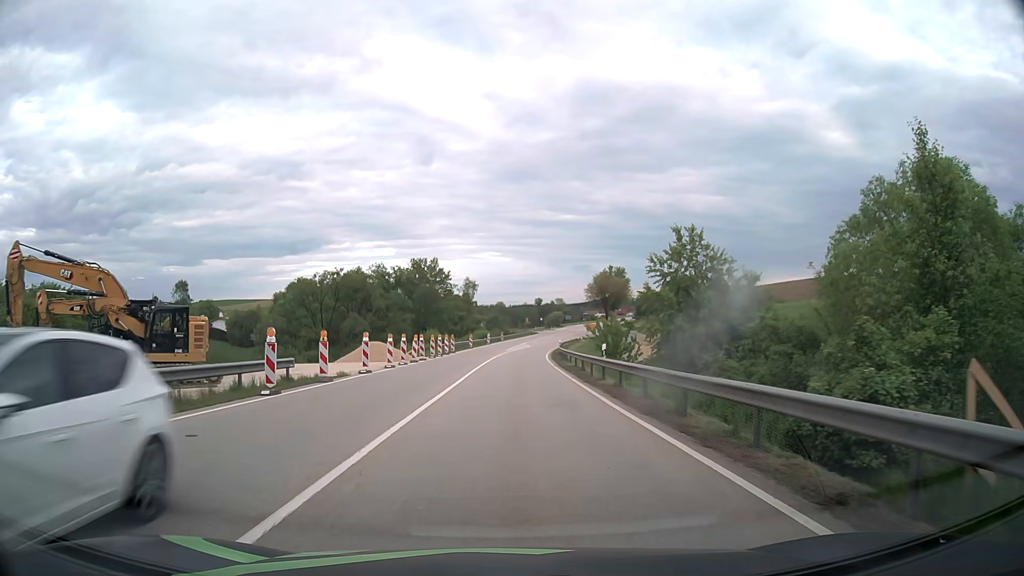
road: primary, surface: asphalt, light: Day
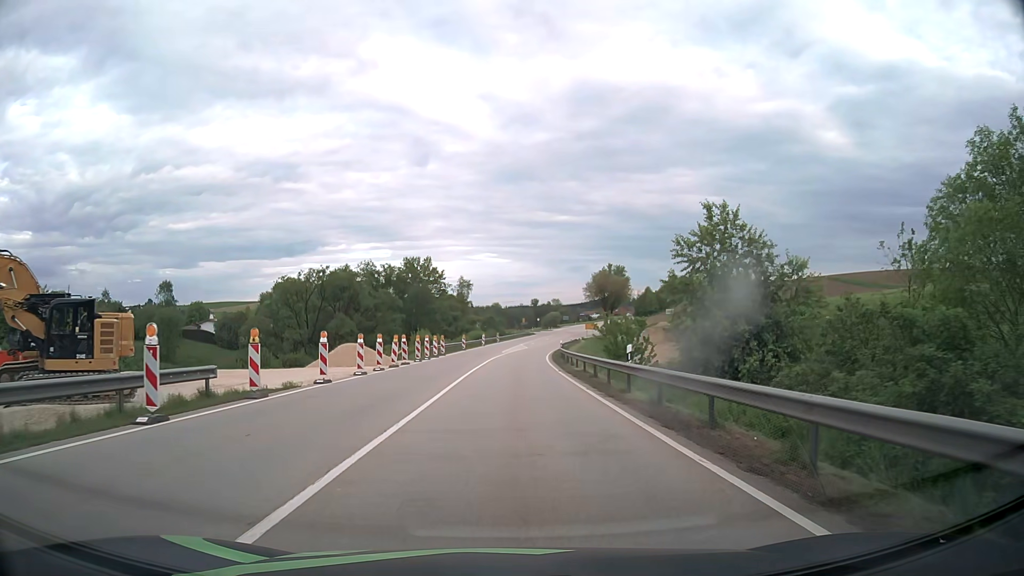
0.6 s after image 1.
(0.0, +6.0) m; +1°
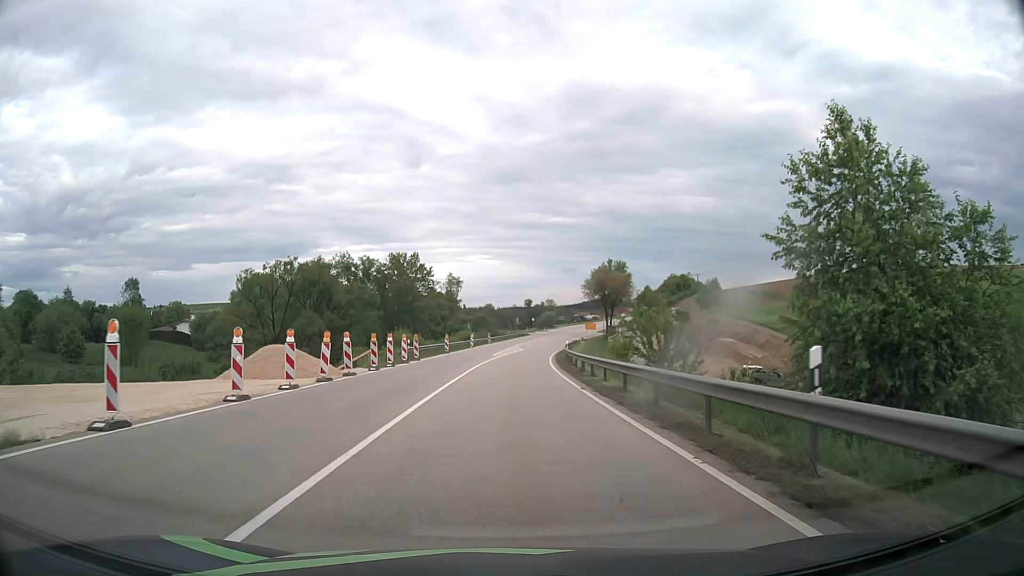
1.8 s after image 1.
(0.0, +12.3) m; 0°
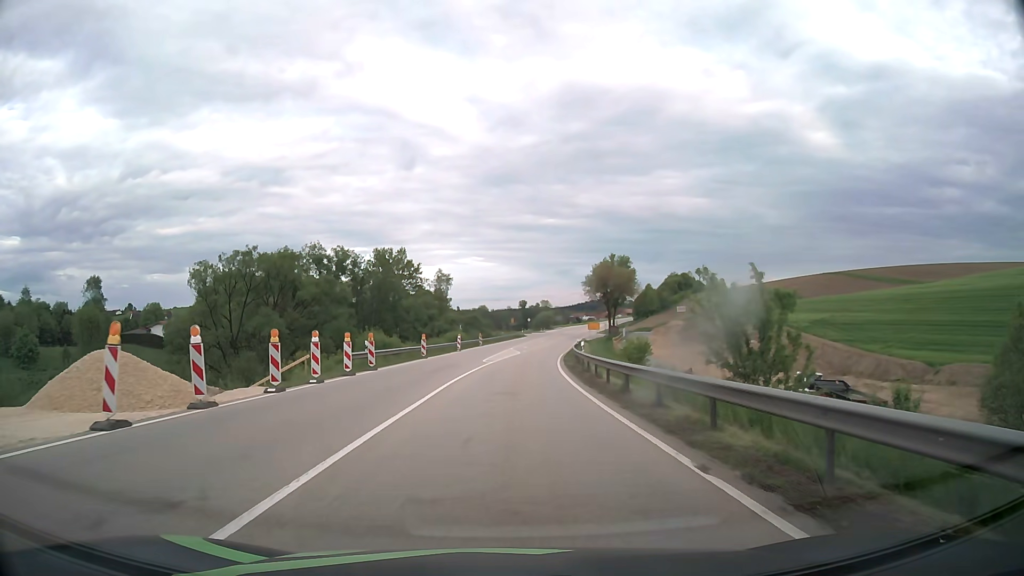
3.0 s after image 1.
(+0.1, +12.8) m; +1°
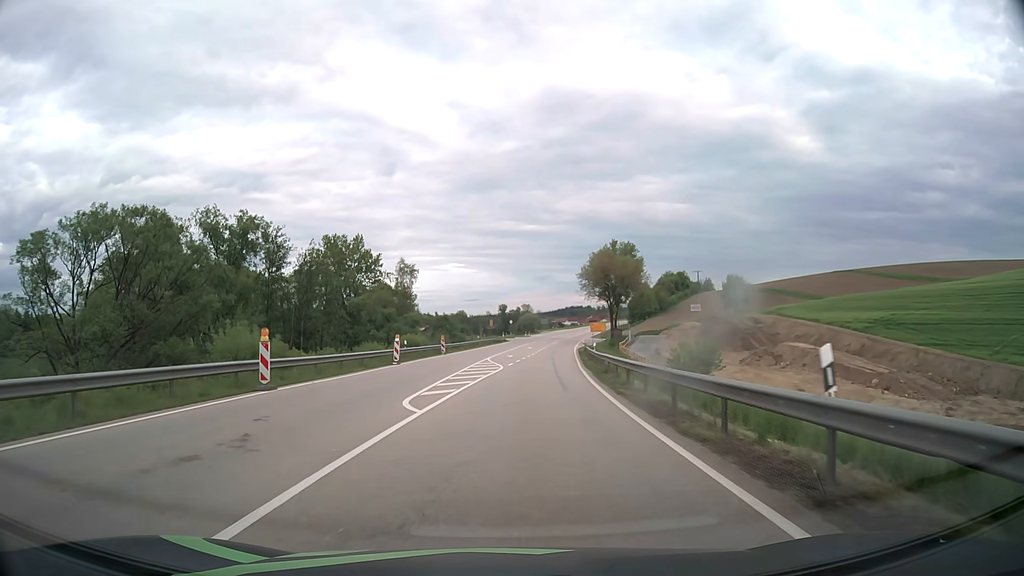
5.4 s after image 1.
(+0.4, +28.3) m; +1°
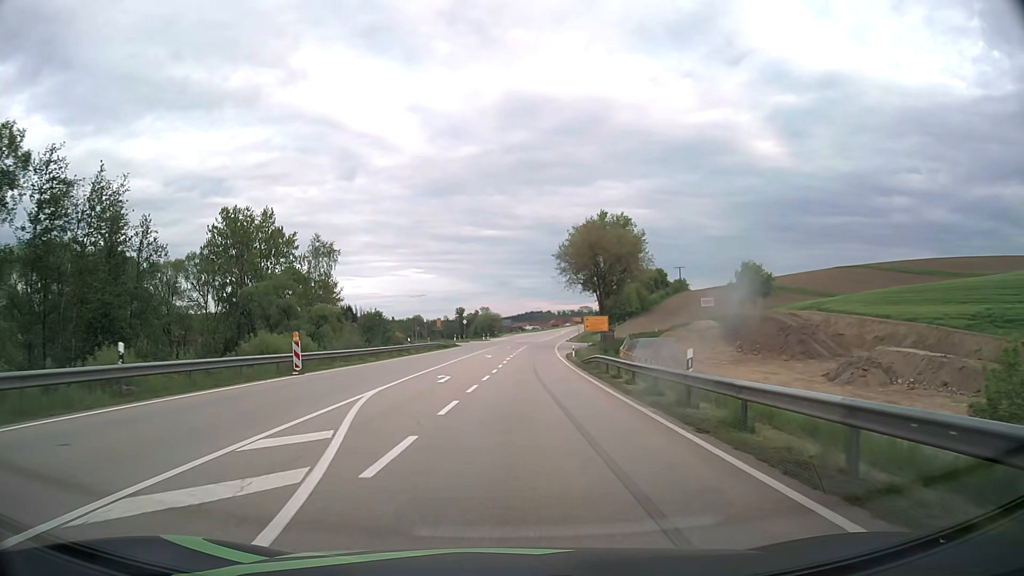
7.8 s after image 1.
(+1.2, +32.3) m; +4°
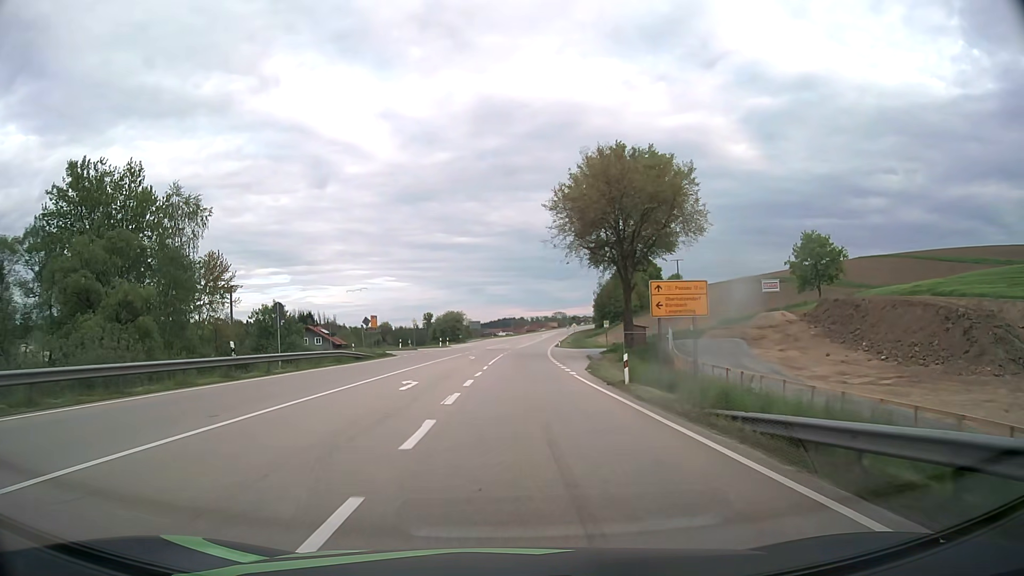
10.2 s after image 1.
(+0.8, +34.2) m; +2°
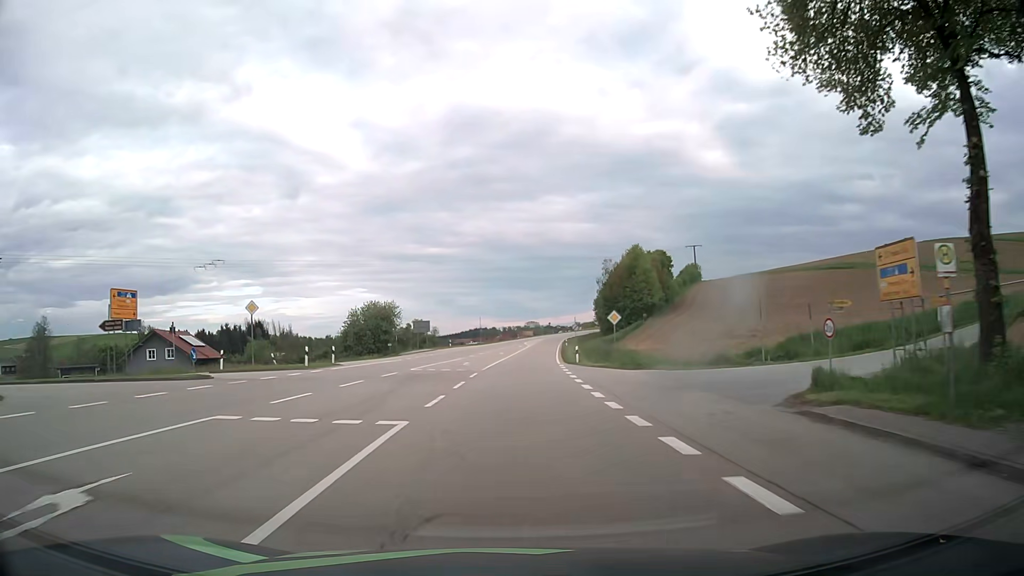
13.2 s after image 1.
(+0.9, +48.0) m; +2°
(0, +10) (0, +20) (+1, +30) (+1, +40) (+2, +50) (+2, +60) (+3, +70) (+4, +80) (+5, +90) (+6, +100) m
